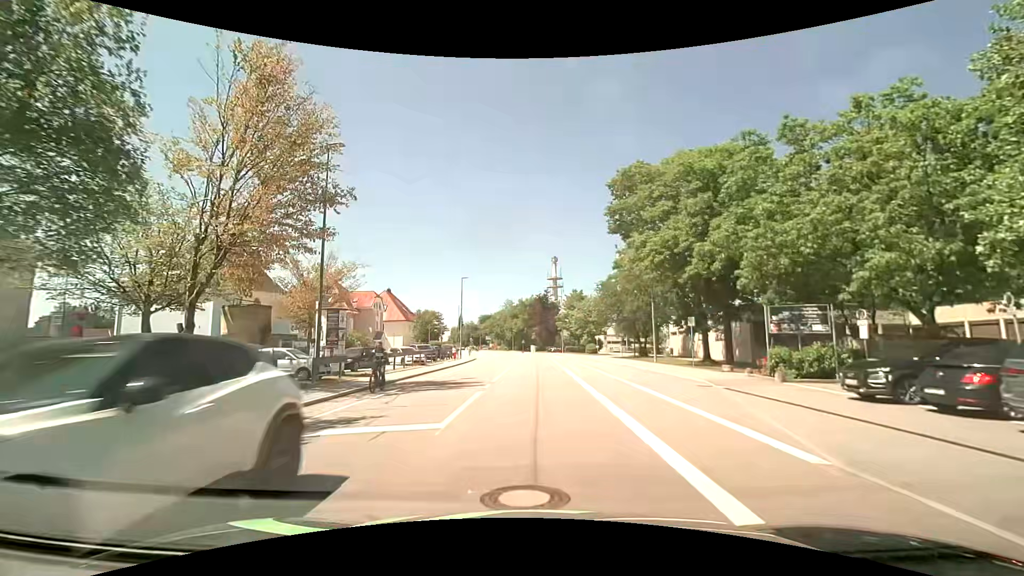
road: tertiary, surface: asphalt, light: Day
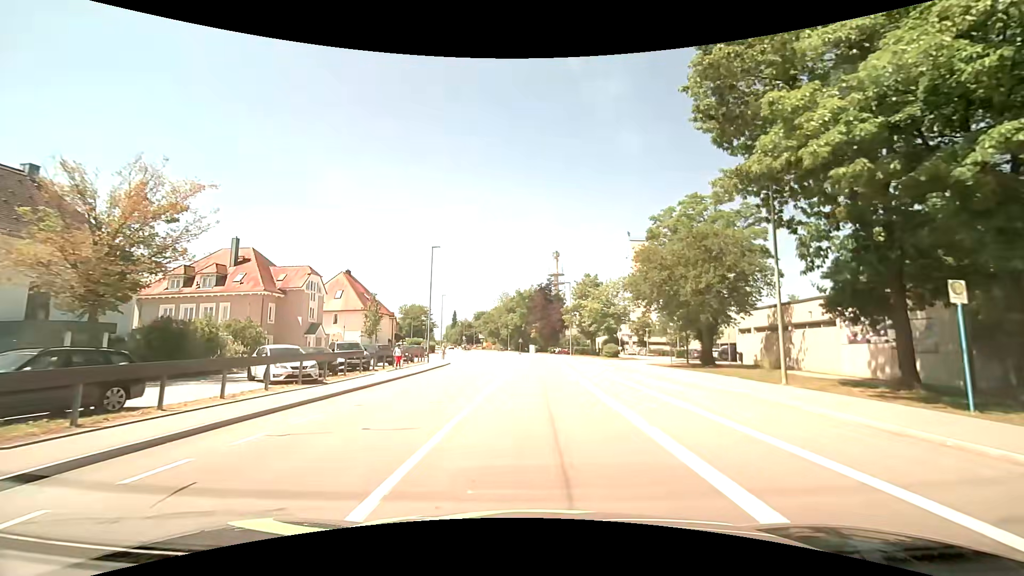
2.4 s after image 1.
(0.0, +19.6) m; 0°
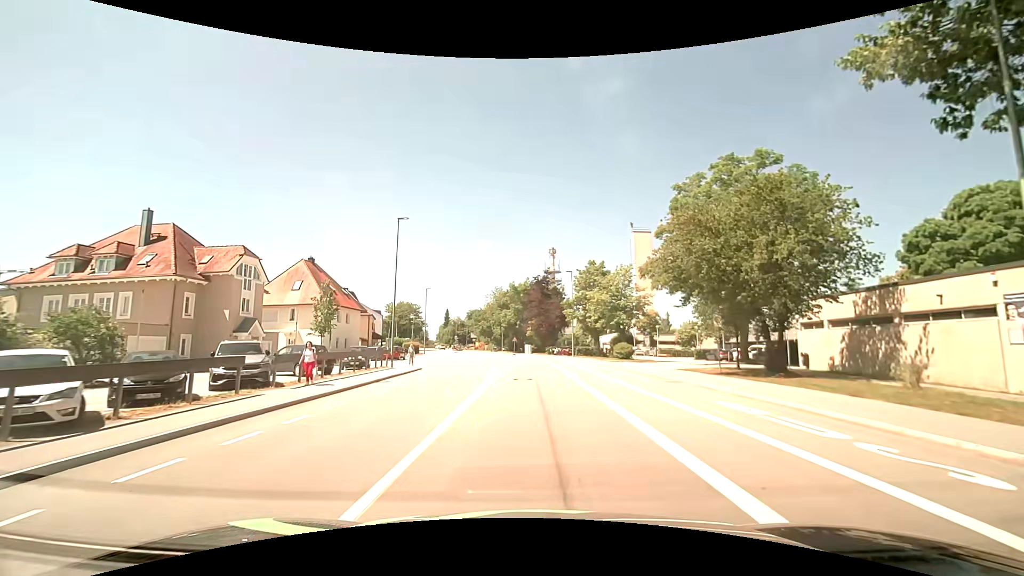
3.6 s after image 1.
(+0.1, +10.1) m; +1°
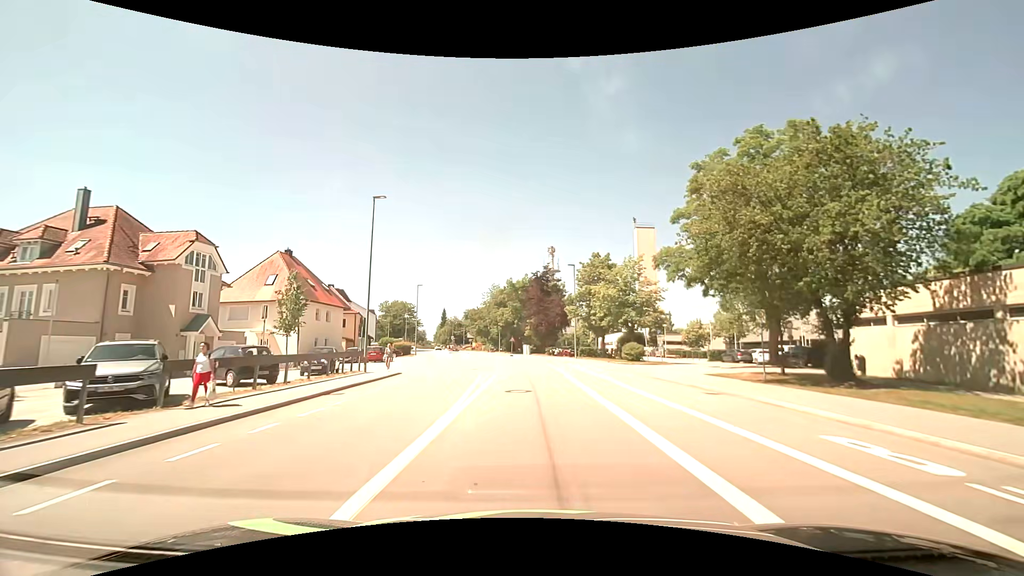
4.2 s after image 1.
(0.0, +5.1) m; 0°
